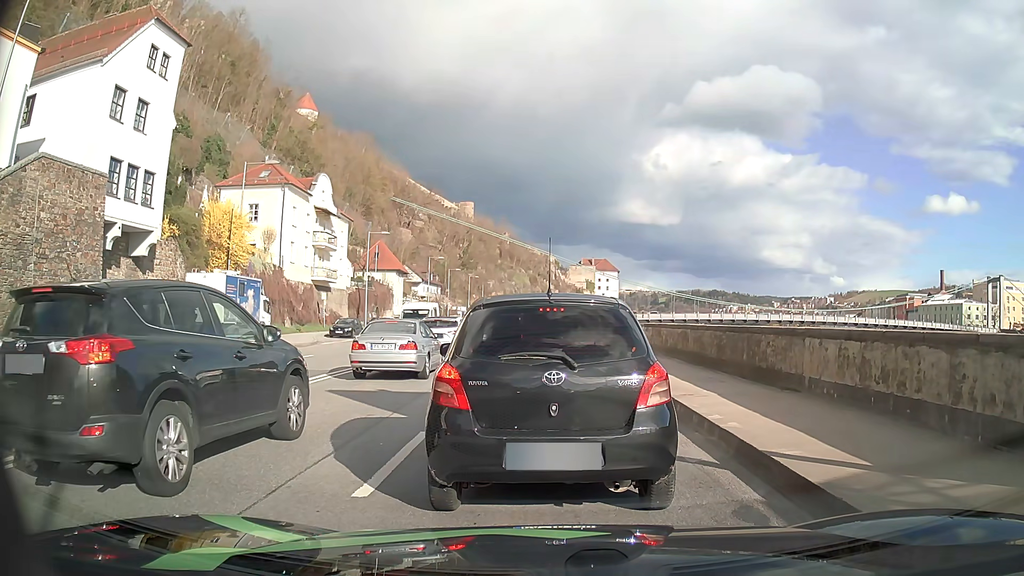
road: primary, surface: asphalt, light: Day
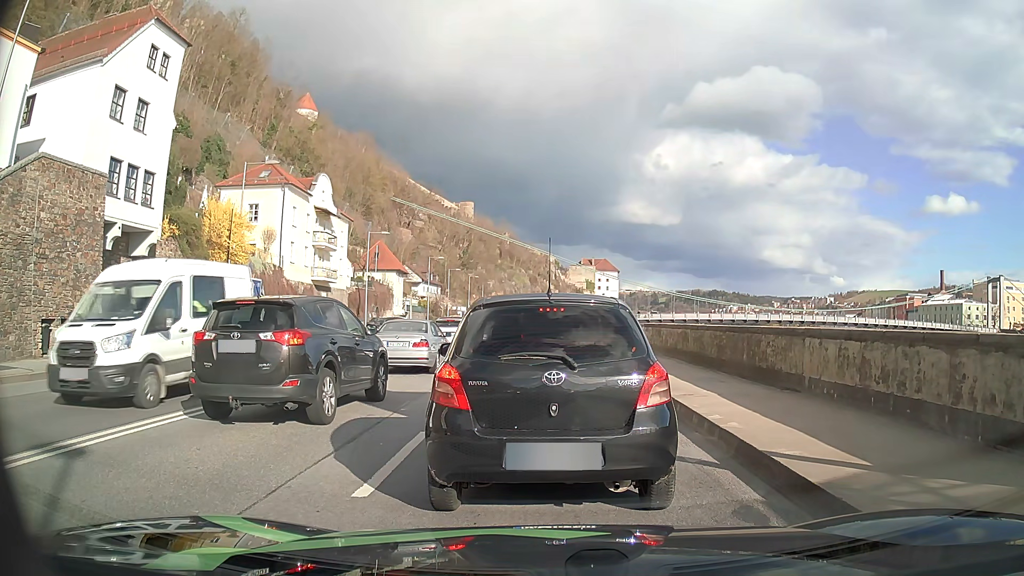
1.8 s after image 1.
(0.0, 0.0) m; 0°
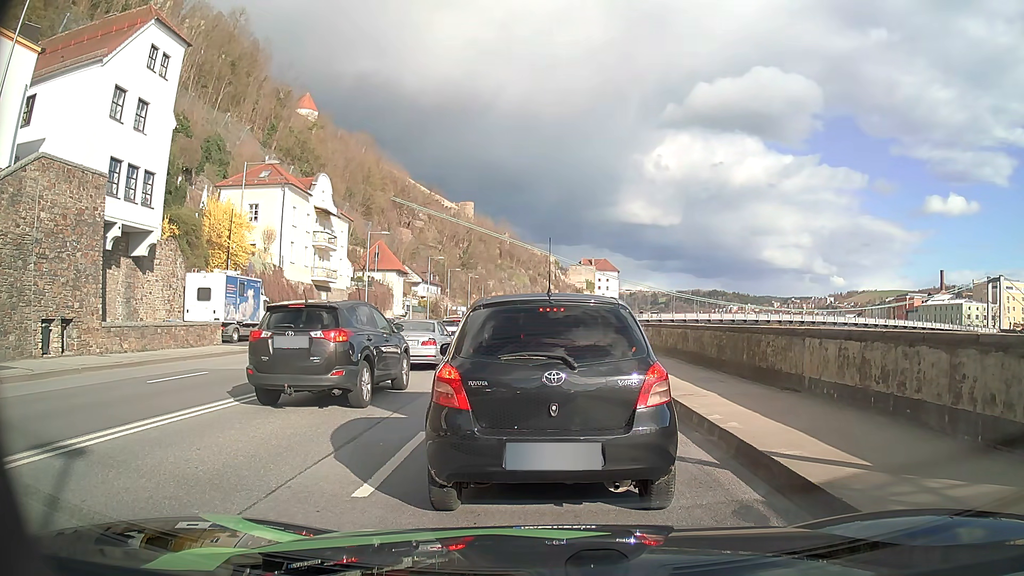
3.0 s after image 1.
(0.0, 0.0) m; 0°
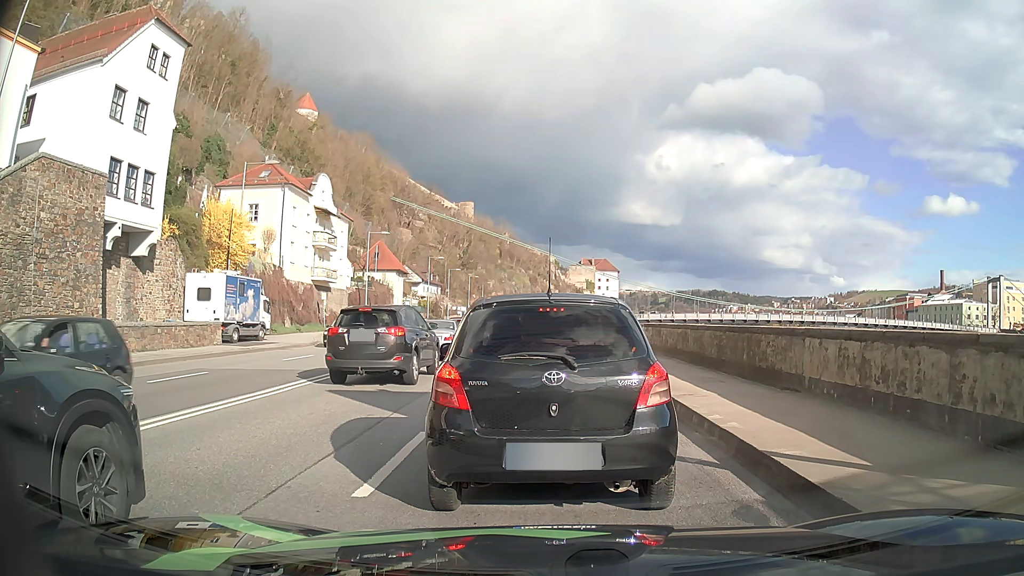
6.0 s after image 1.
(0.0, 0.0) m; 0°
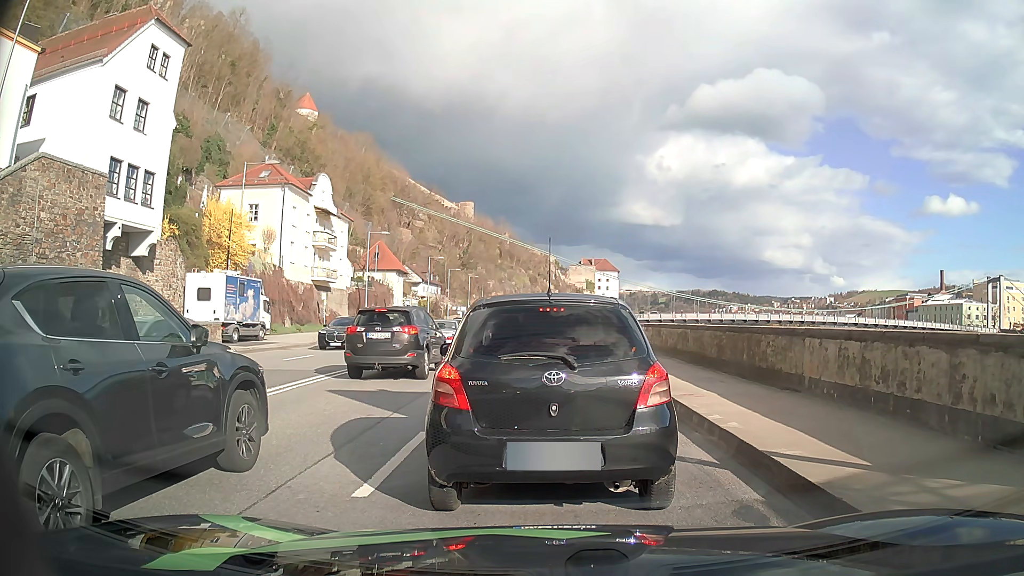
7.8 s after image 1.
(0.0, 0.0) m; 0°
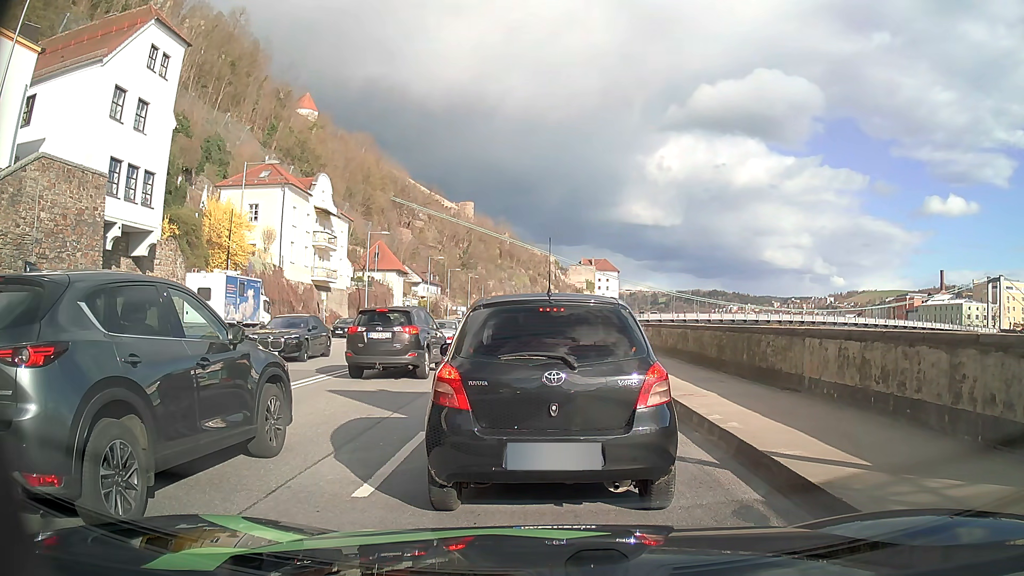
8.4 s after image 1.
(0.0, 0.0) m; 0°
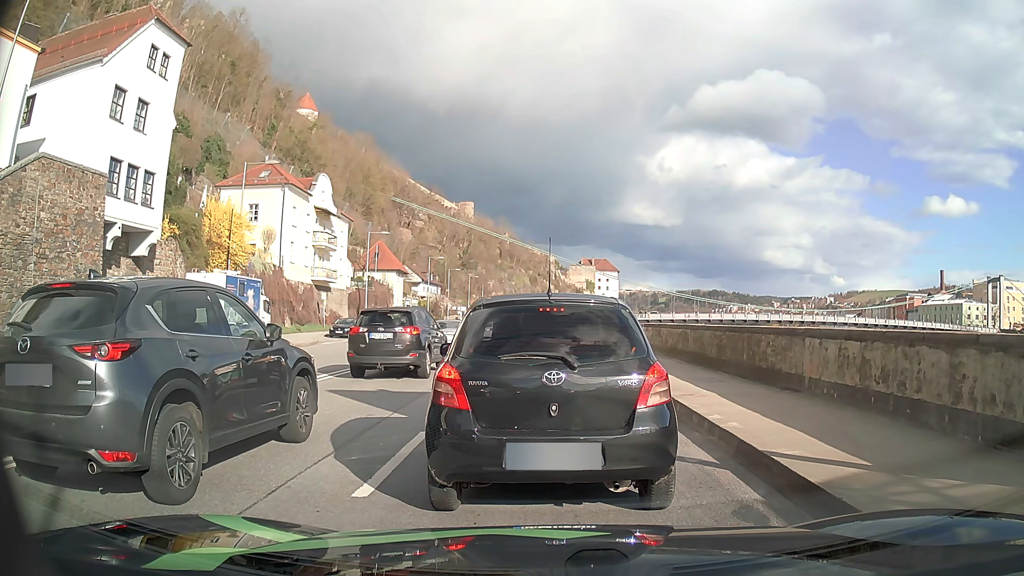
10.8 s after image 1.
(0.0, 0.0) m; 0°
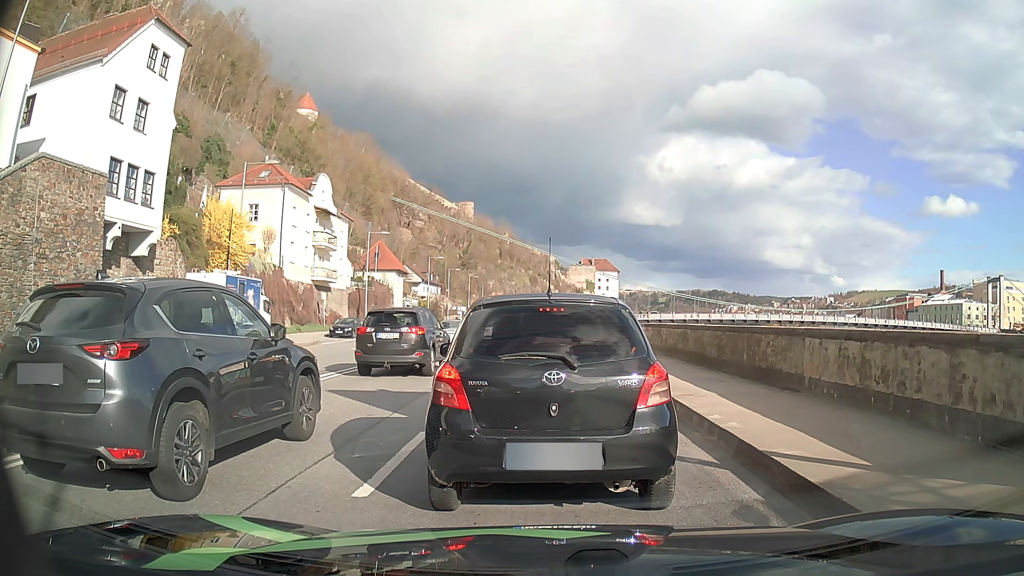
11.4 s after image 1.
(0.0, 0.0) m; 0°
(0, +10) (0, +20) (0, +30) (-1, +40) (-1, +50) (-1, +60) (-1, +70) (-2, +80) (-2, +90) (-3, +100) m
